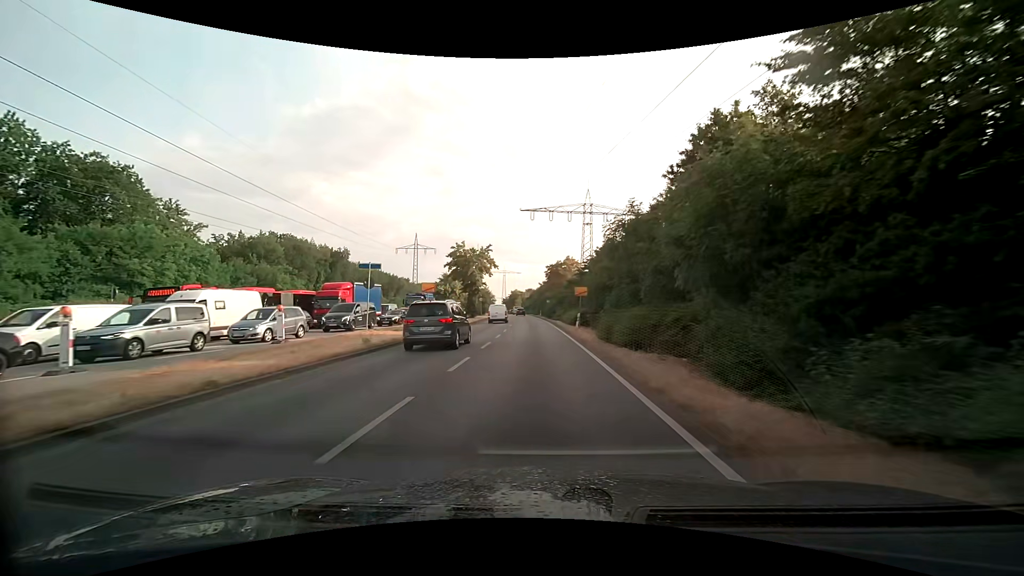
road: primary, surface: asphalt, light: Day
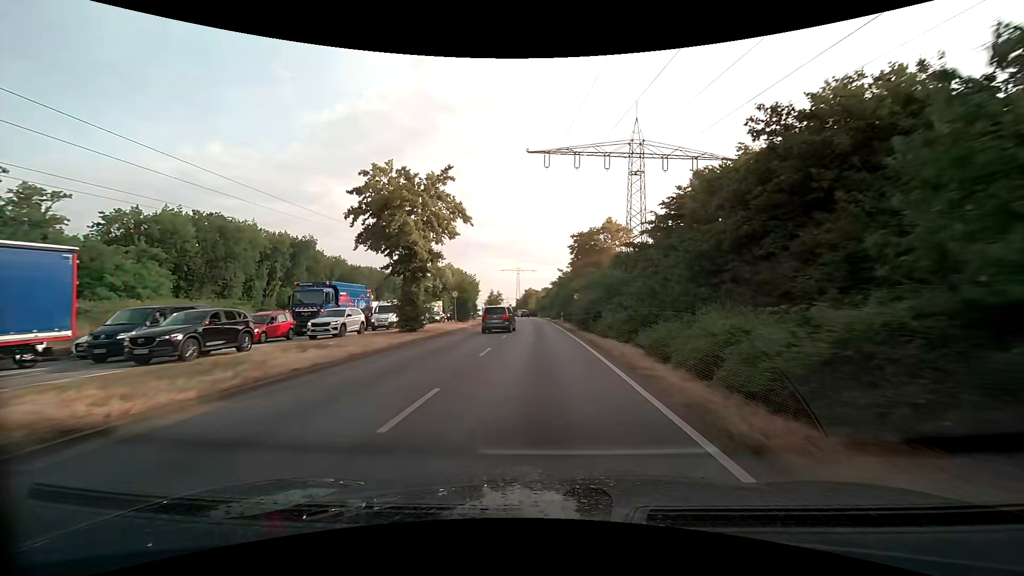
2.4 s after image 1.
(-0.8, +32.6) m; -2°
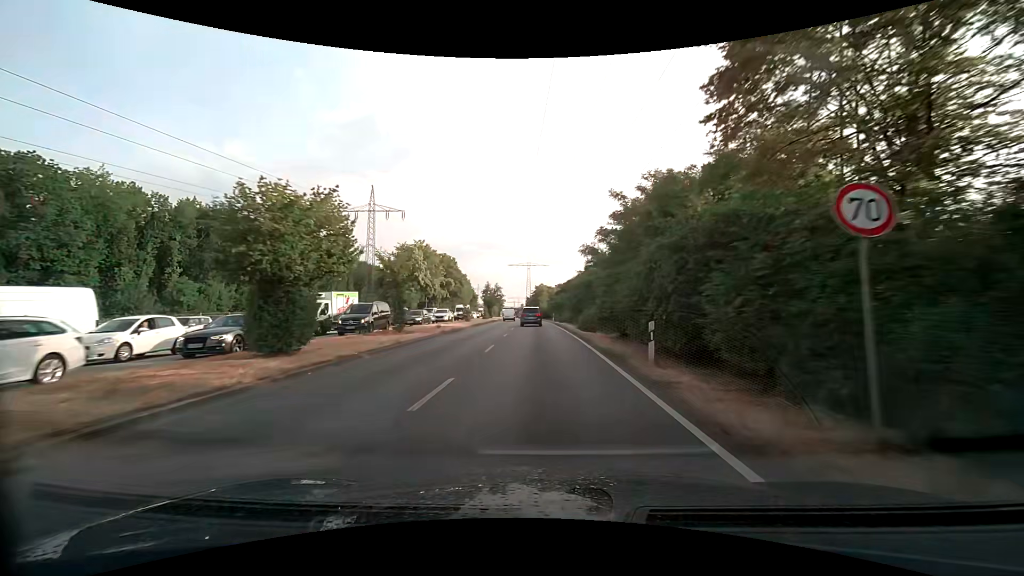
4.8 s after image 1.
(-0.5, +35.4) m; -2°
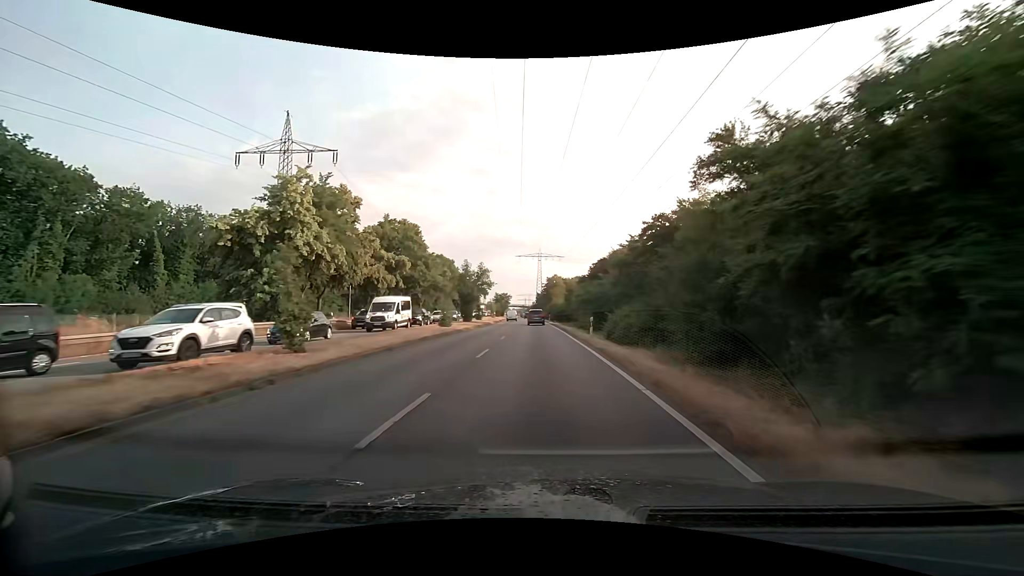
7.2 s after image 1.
(-0.5, +38.1) m; -1°
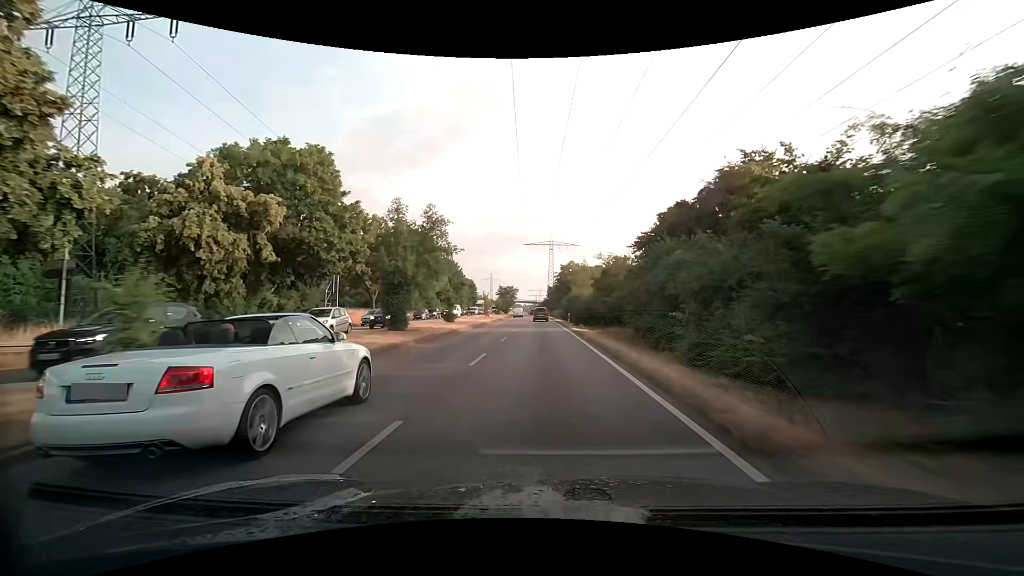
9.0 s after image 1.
(-0.4, +29.7) m; -1°
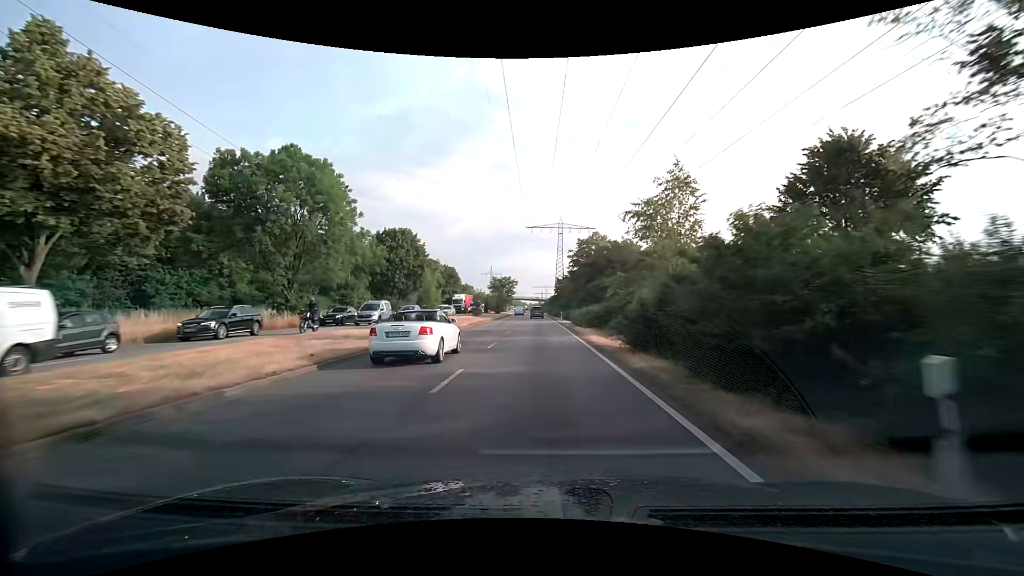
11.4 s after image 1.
(-0.3, +40.6) m; -1°
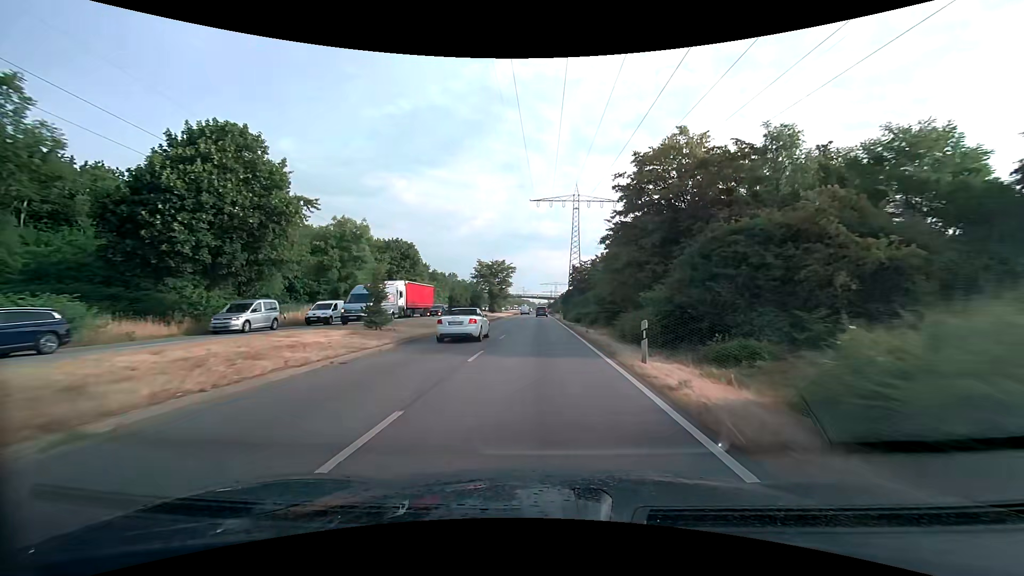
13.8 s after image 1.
(-0.4, +41.3) m; -1°
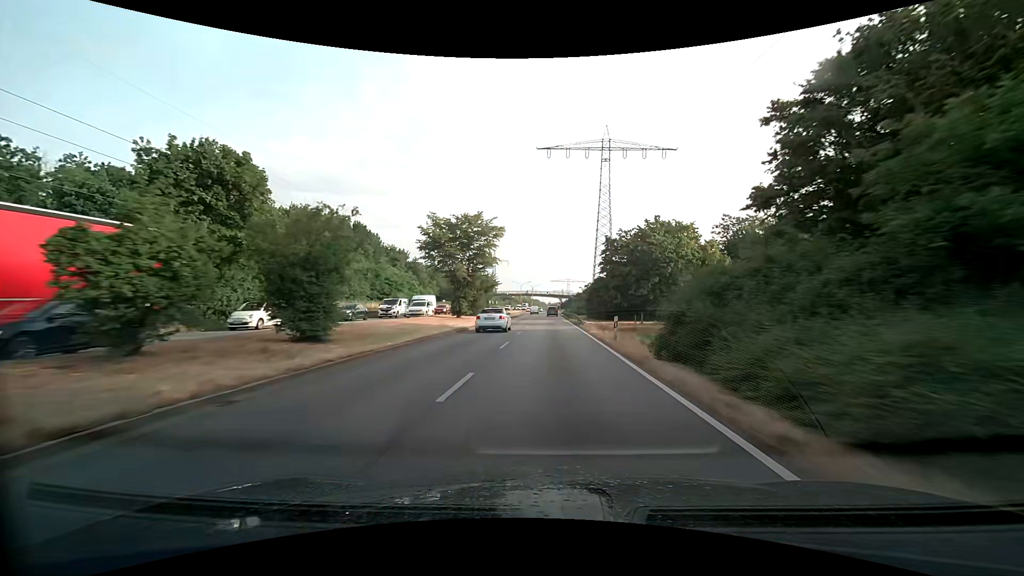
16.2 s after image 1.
(-0.4, +41.6) m; -1°
(0, +10) (0, +20) (0, +30) (0, +40) (0, +50) (+1, +60) (+1, +70) (+1, +80) (+1, +90) (+1, +100) m
